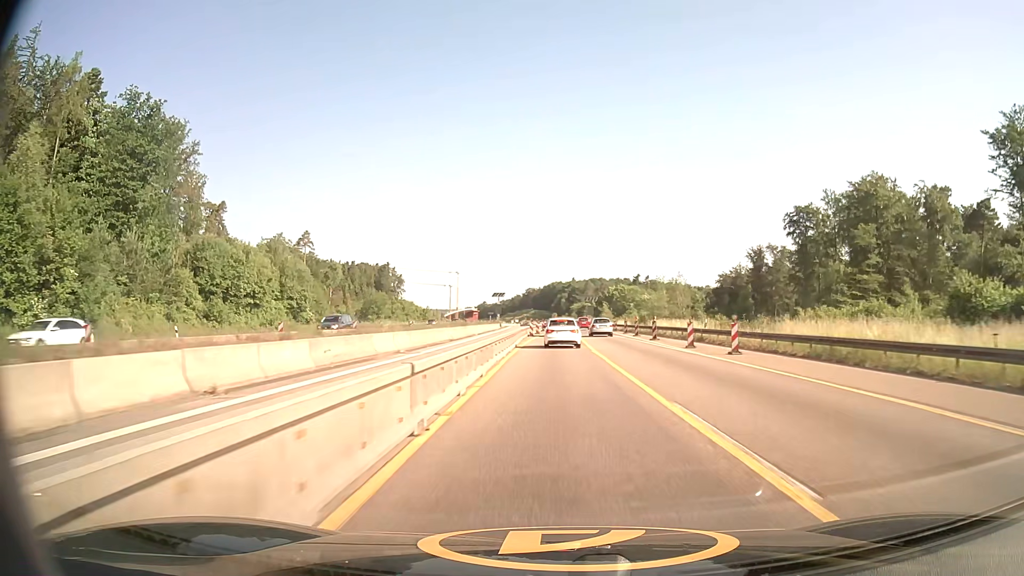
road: motorway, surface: asphalt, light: Day
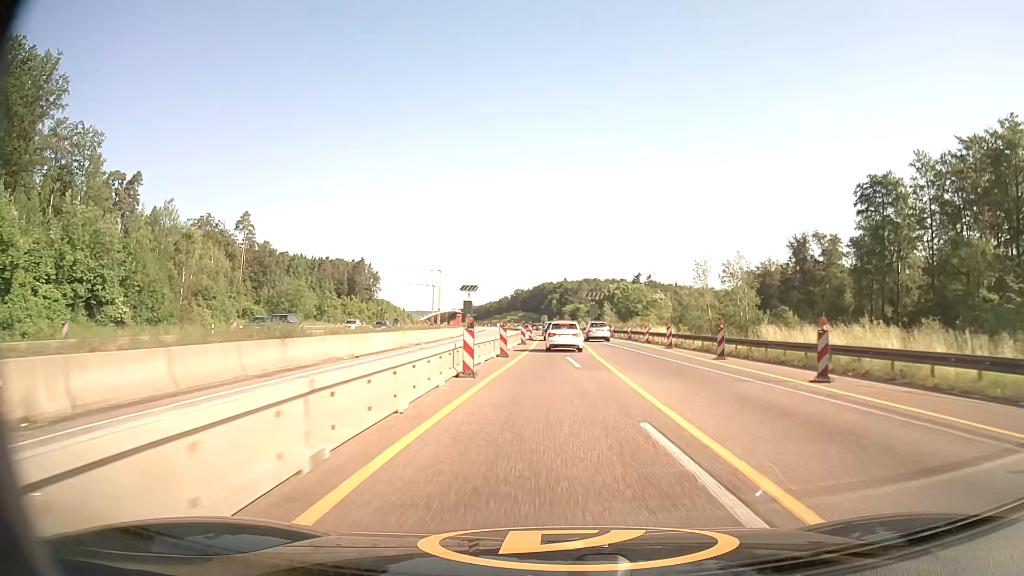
(+0.1, +37.9) m; +1°
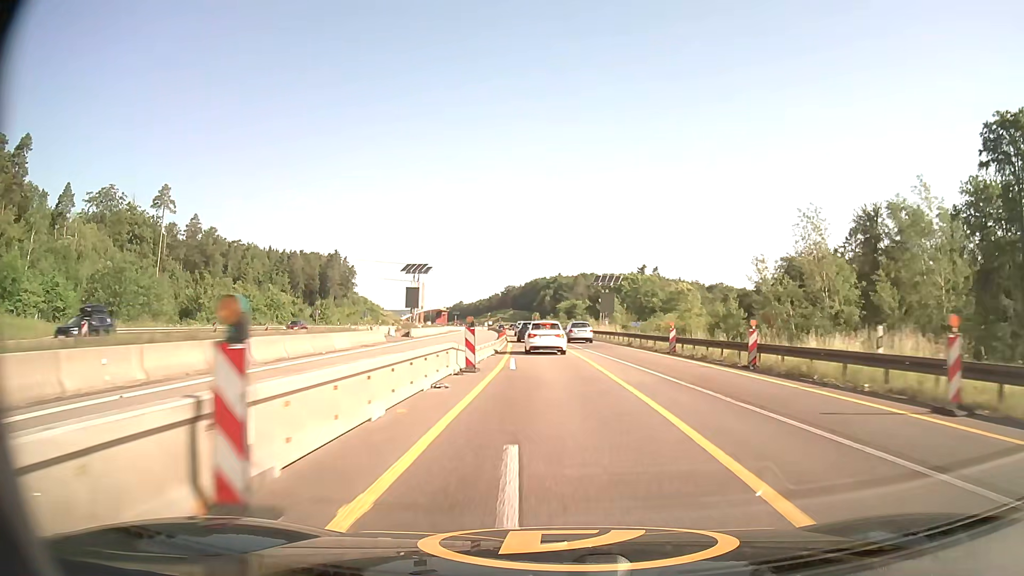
(+0.4, +36.8) m; +1°
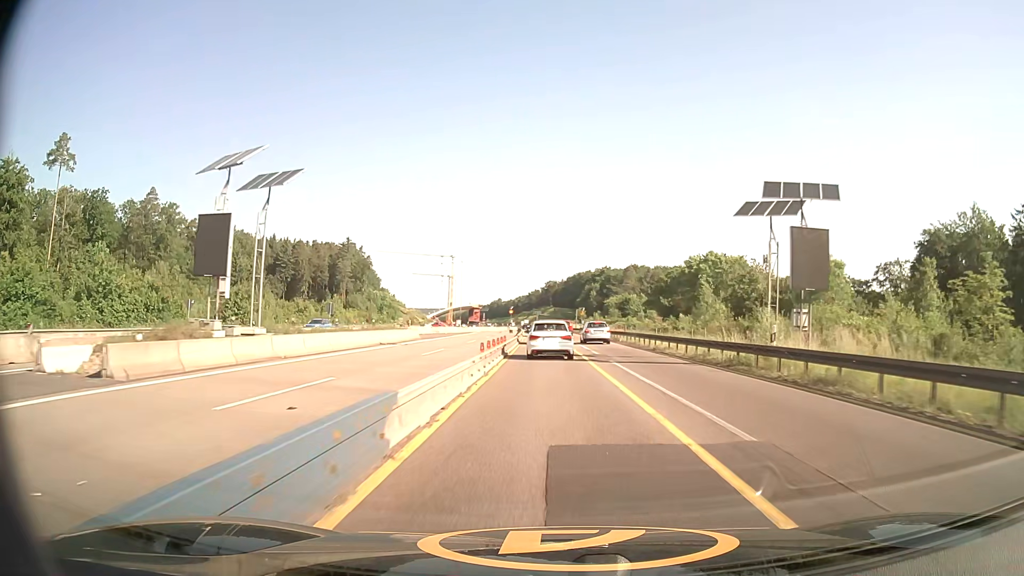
(-1.2, +46.6) m; -3°
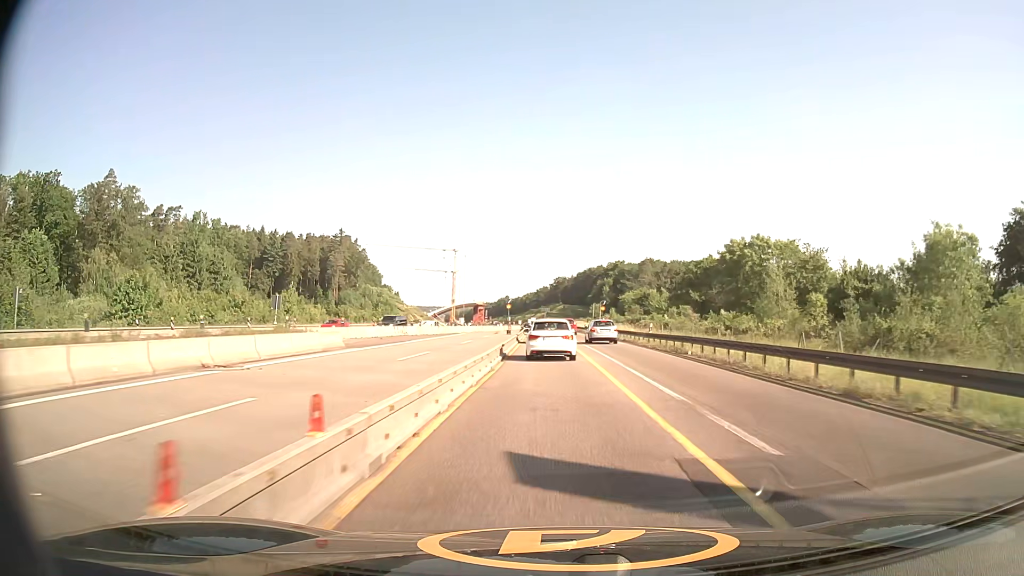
(-0.2, +22.7) m; -1°
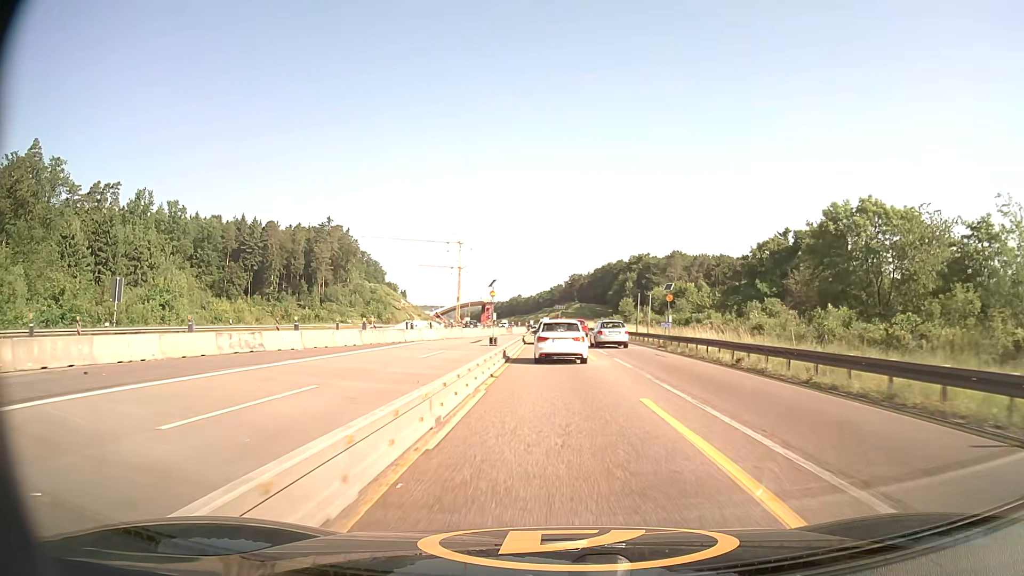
(-0.4, +33.1) m; -1°
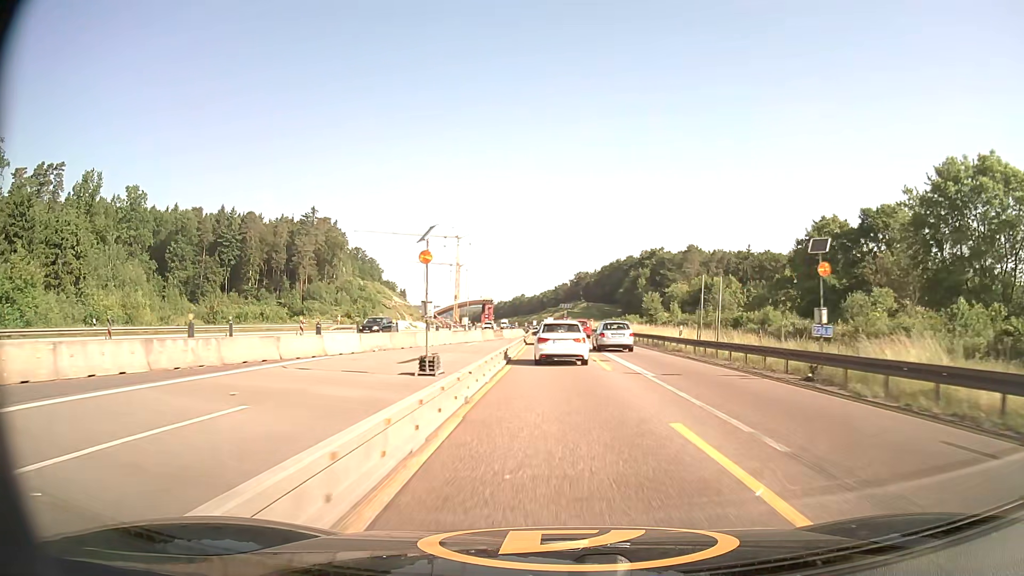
(-0.1, +21.5) m; 0°
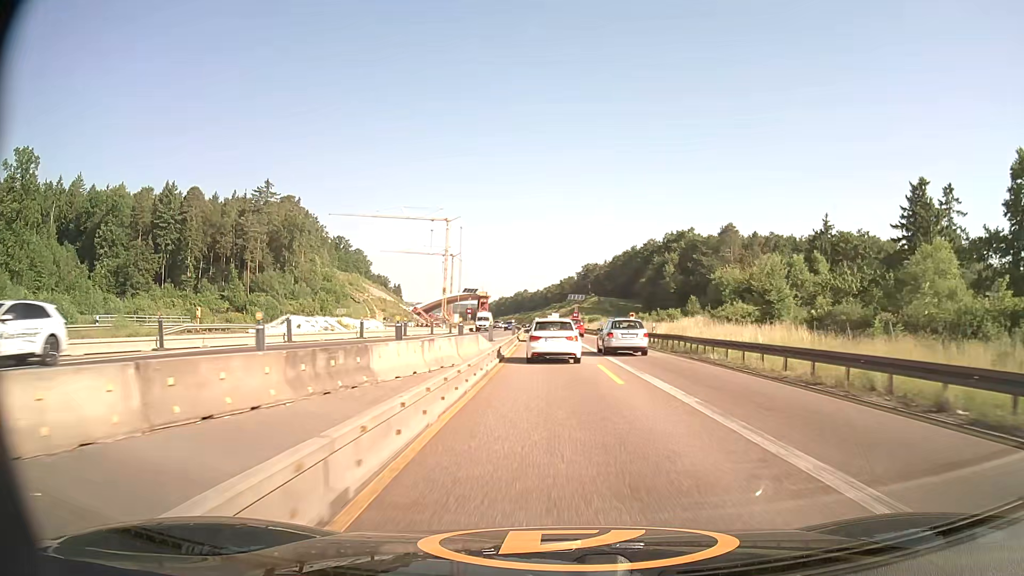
(-0.1, +42.5) m; 0°
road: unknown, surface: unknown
(0, +10) (0, +20) (0, +30) (0, +40) (-1, +50) (-1, +60) (-1, +70) (-2, +80) (-2, +90) (-3, +100) m
